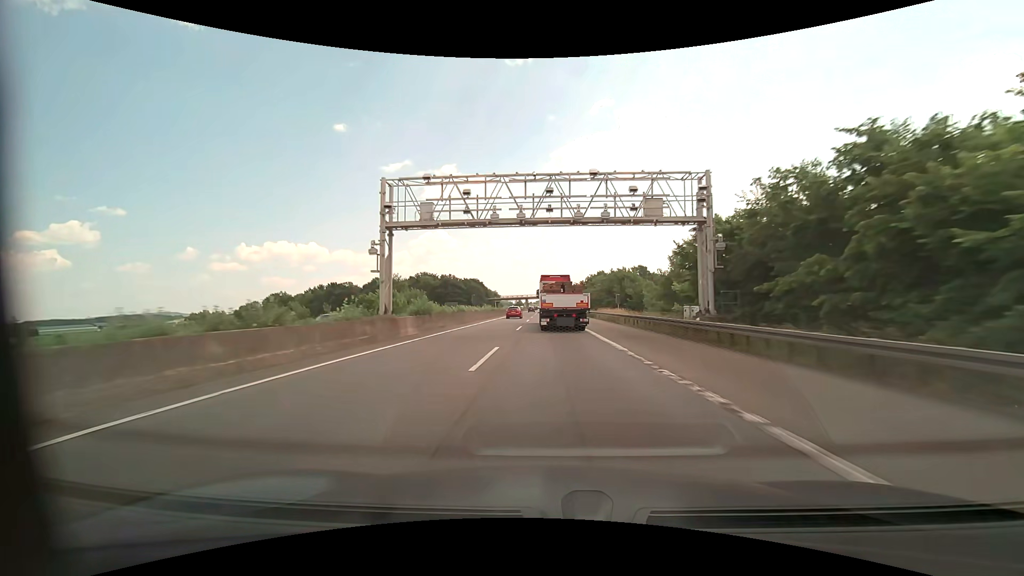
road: motorway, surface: asphalt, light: Day
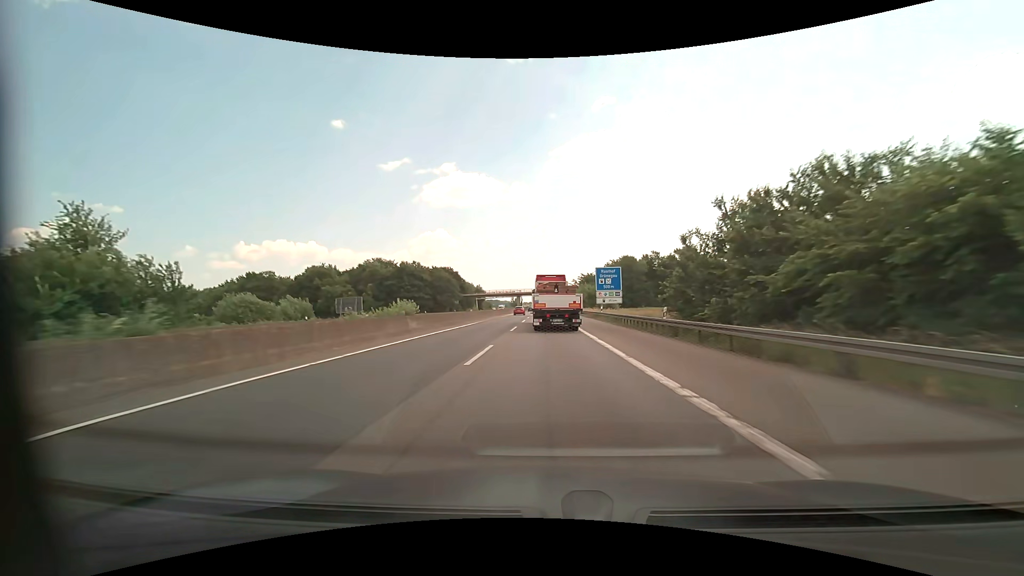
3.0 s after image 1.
(0.0, +70.1) m; 0°
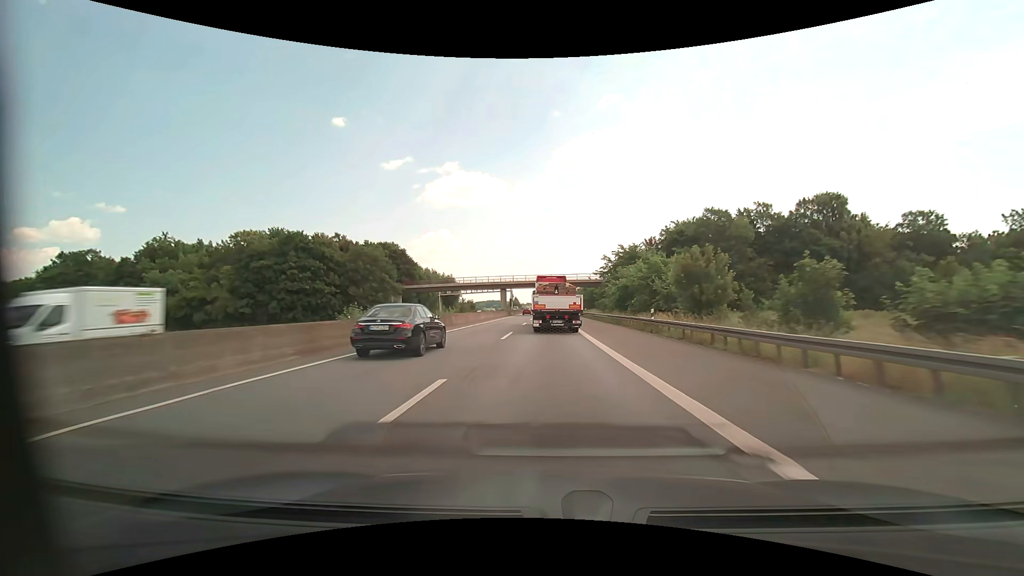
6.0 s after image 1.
(-0.1, +70.1) m; 0°
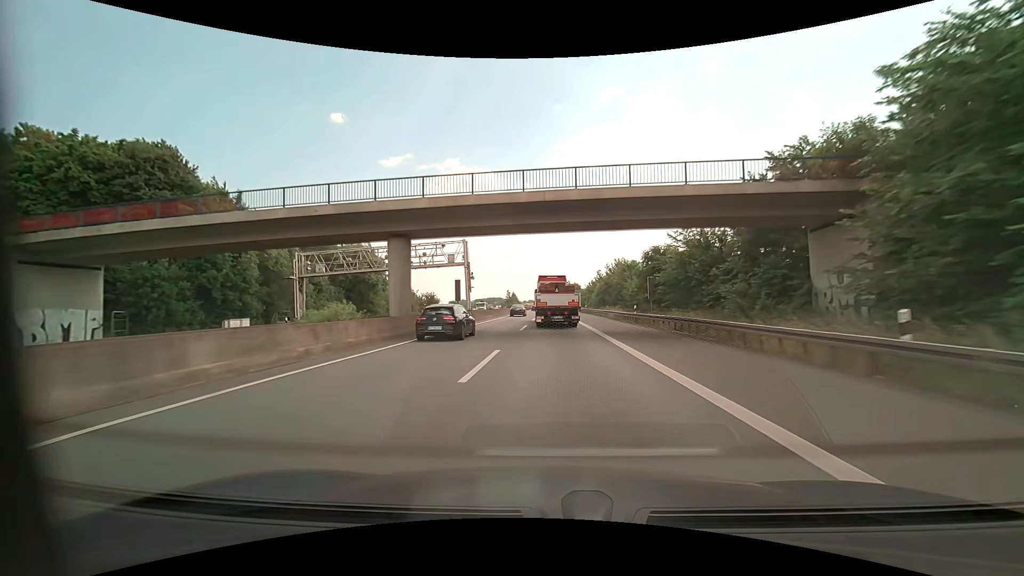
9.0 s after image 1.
(-0.4, +67.2) m; 0°
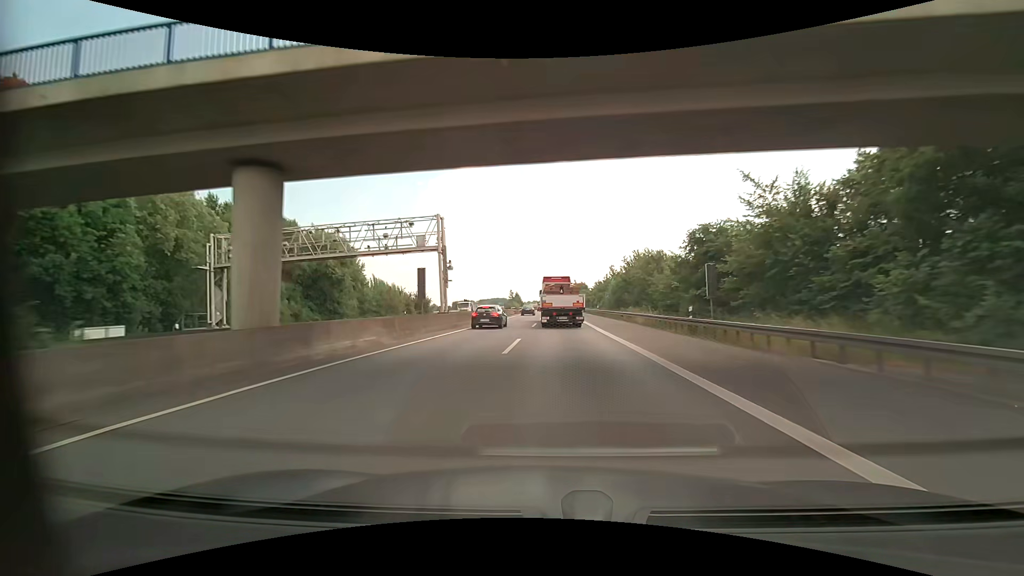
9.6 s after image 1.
(-0.1, +13.1) m; 0°
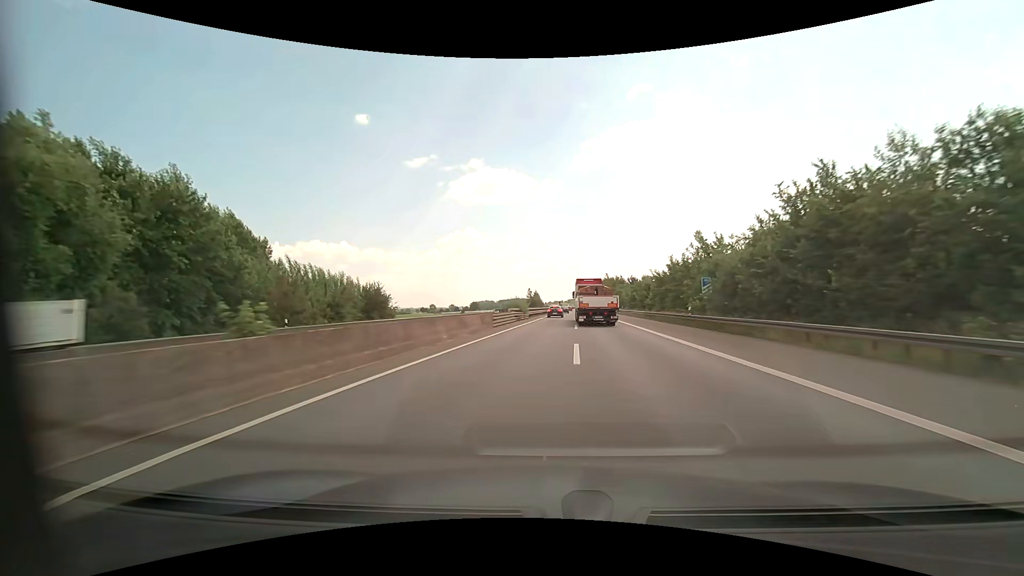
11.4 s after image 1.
(-0.7, +38.9) m; -2°
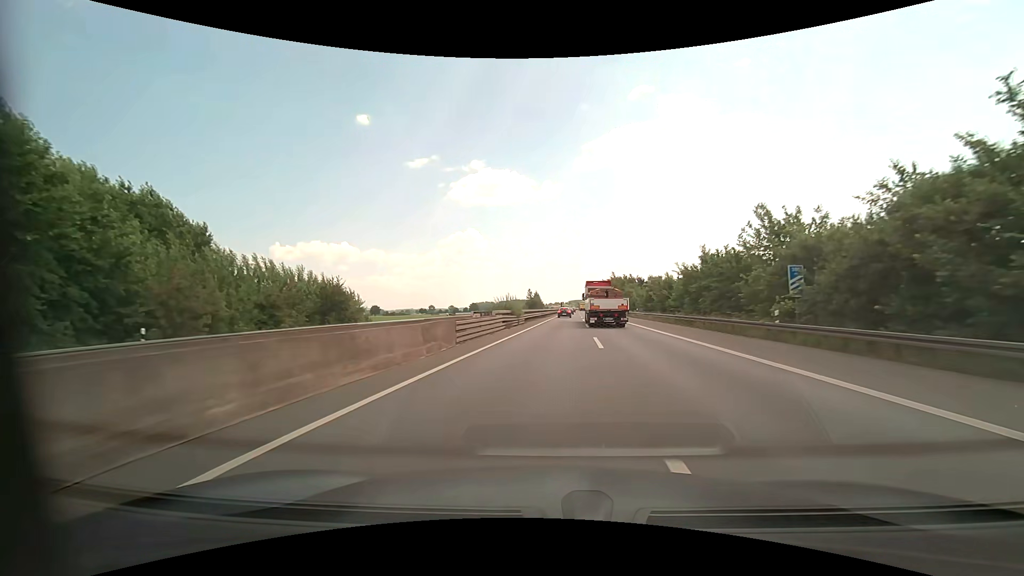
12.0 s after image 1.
(-0.1, +13.0) m; 0°
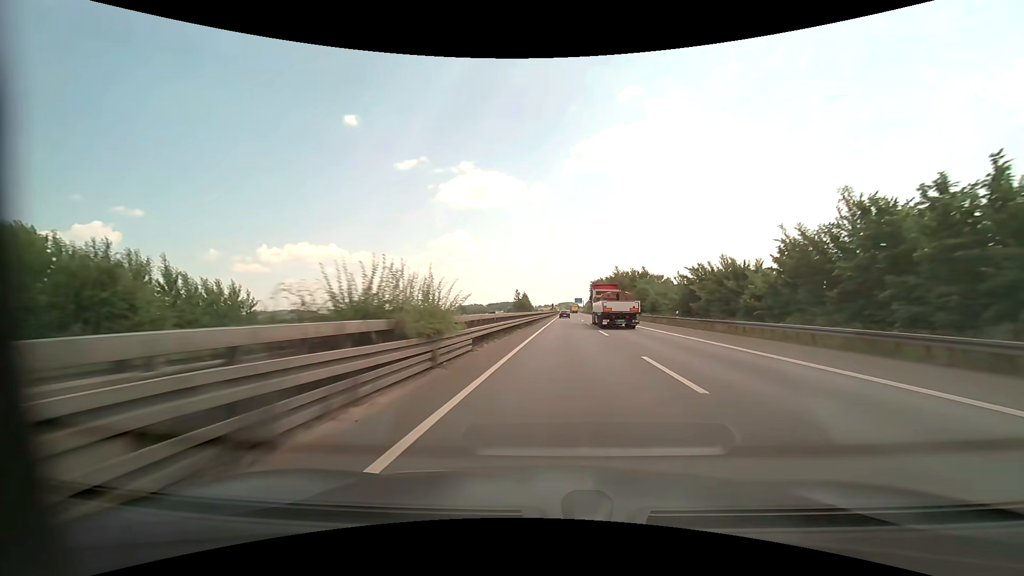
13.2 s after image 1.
(+0.2, +26.8) m; +1°
(0, +10) (0, +20) (+1, +30) (+1, +40) (+2, +50) (+2, +60) (+3, +70) (+3, +80) (+4, +90) (+4, +100) m
